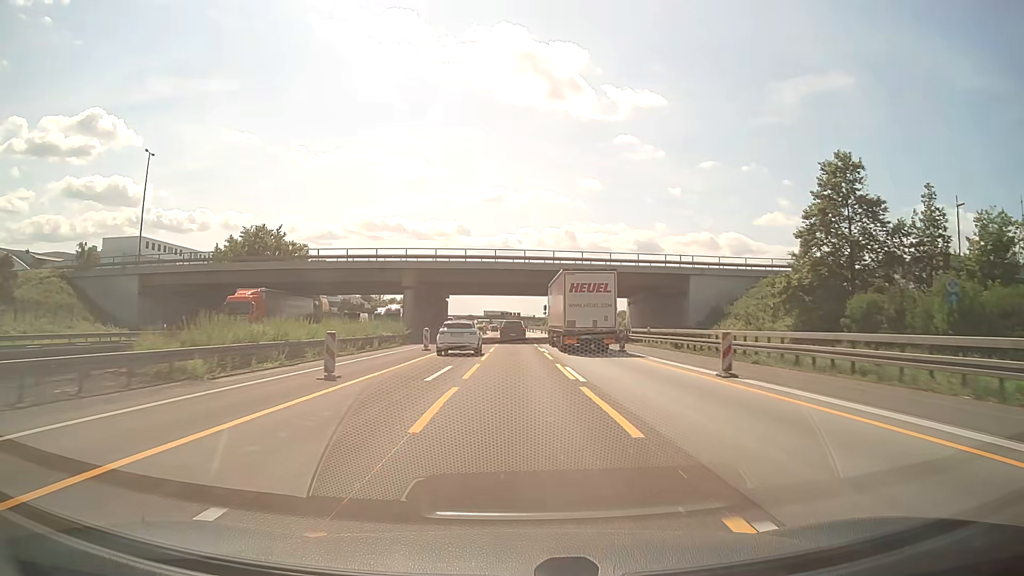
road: motorway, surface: asphalt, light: Day
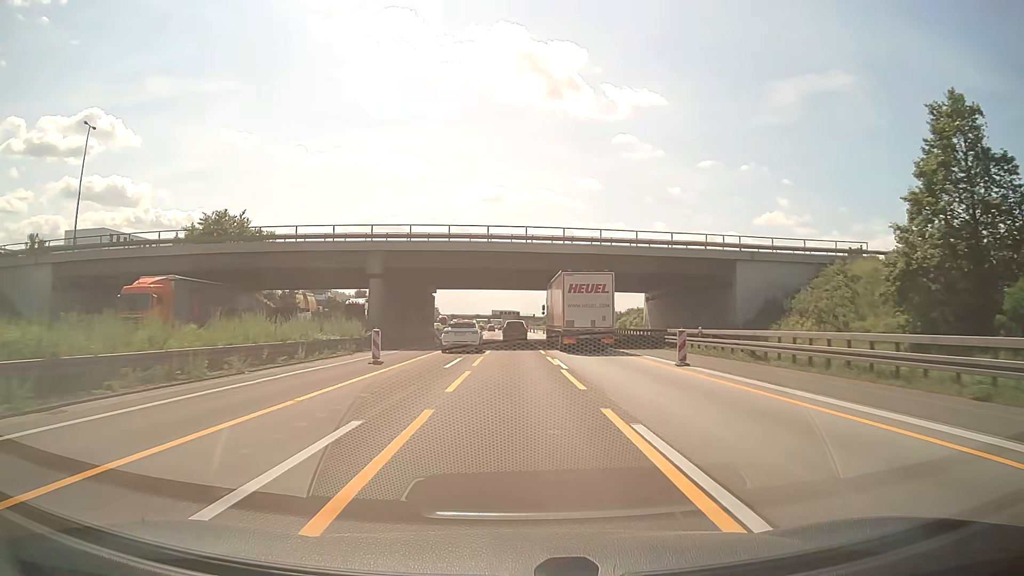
(0.0, +13.2) m; 0°
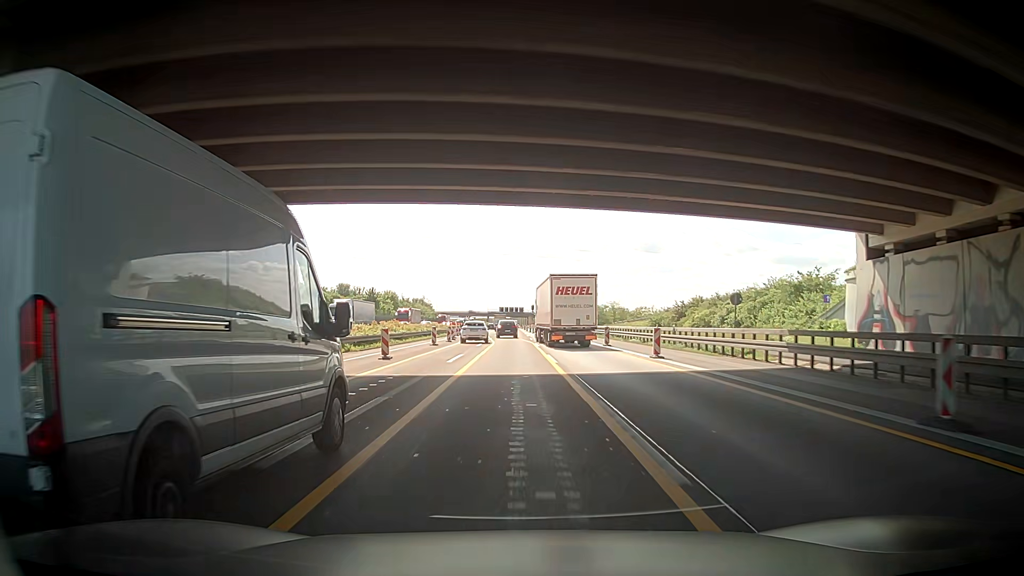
(+0.2, +51.1) m; 0°
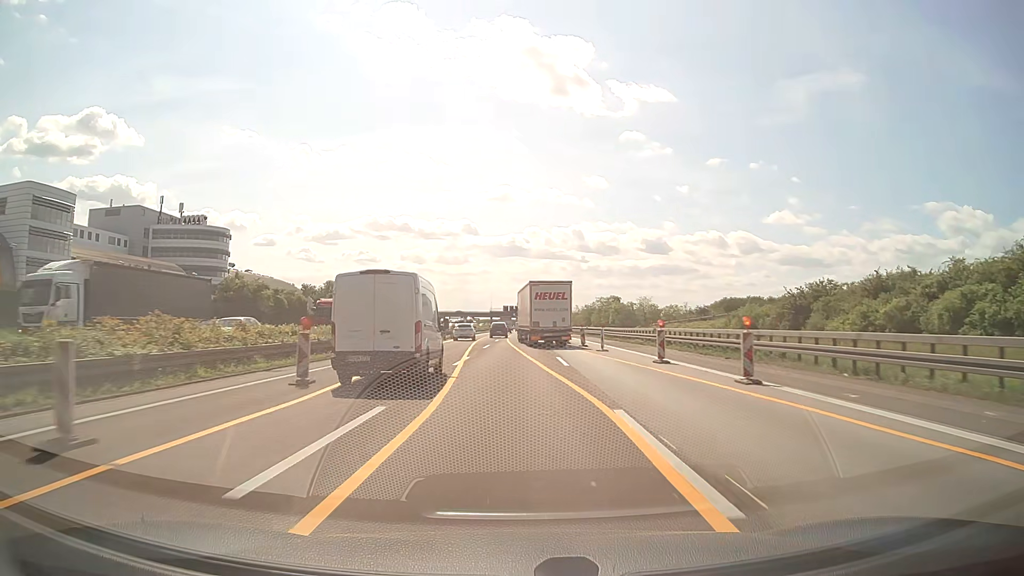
(-0.2, +36.9) m; -1°
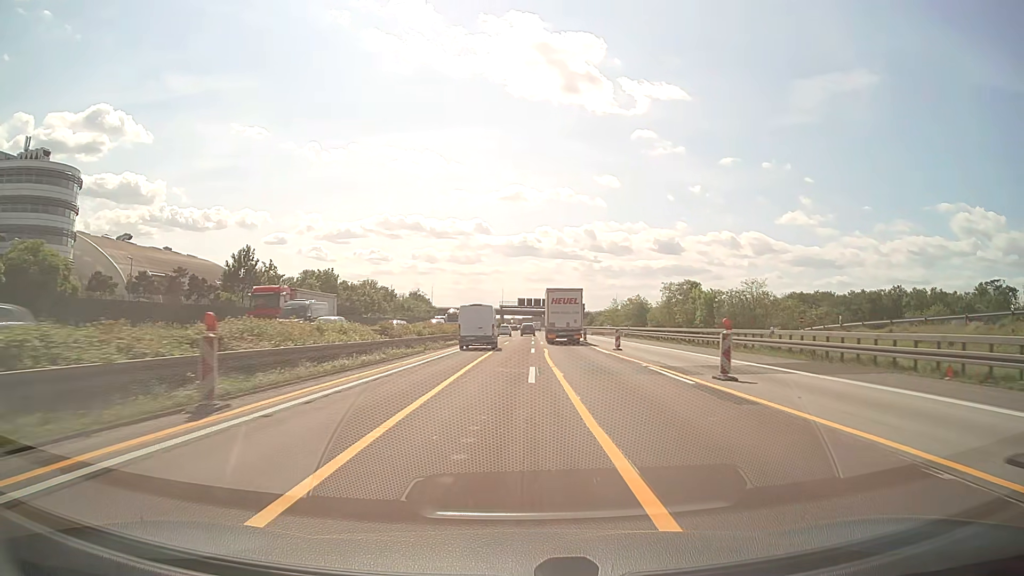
(-2.1, +61.0) m; -2°
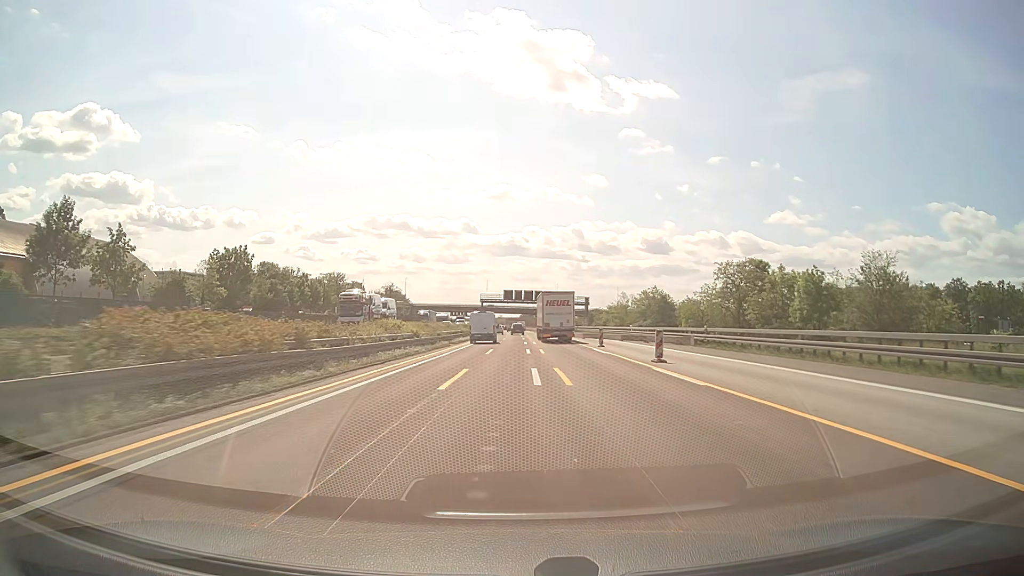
(+0.6, +36.5) m; +1°
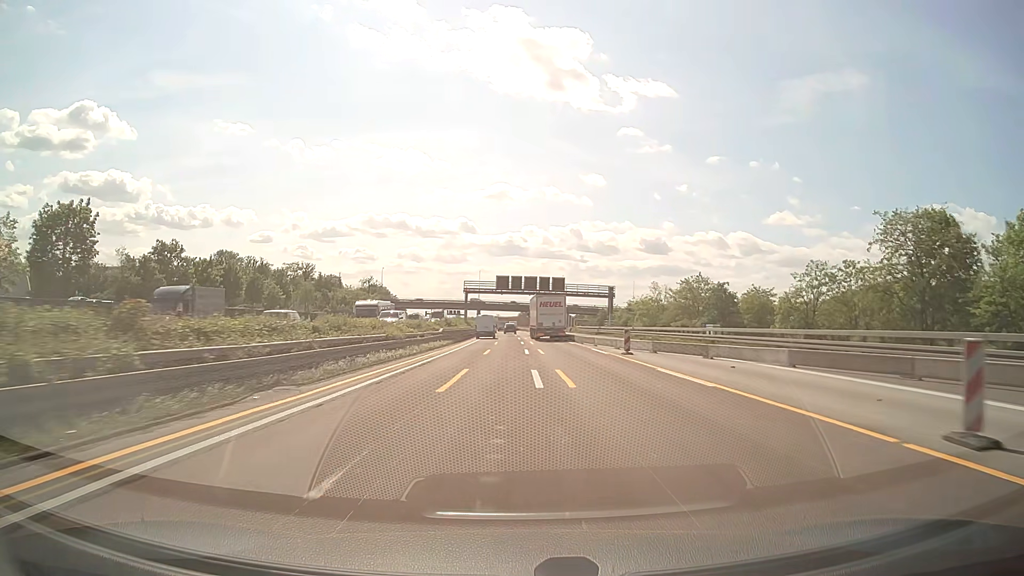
(+0.2, +36.6) m; 0°
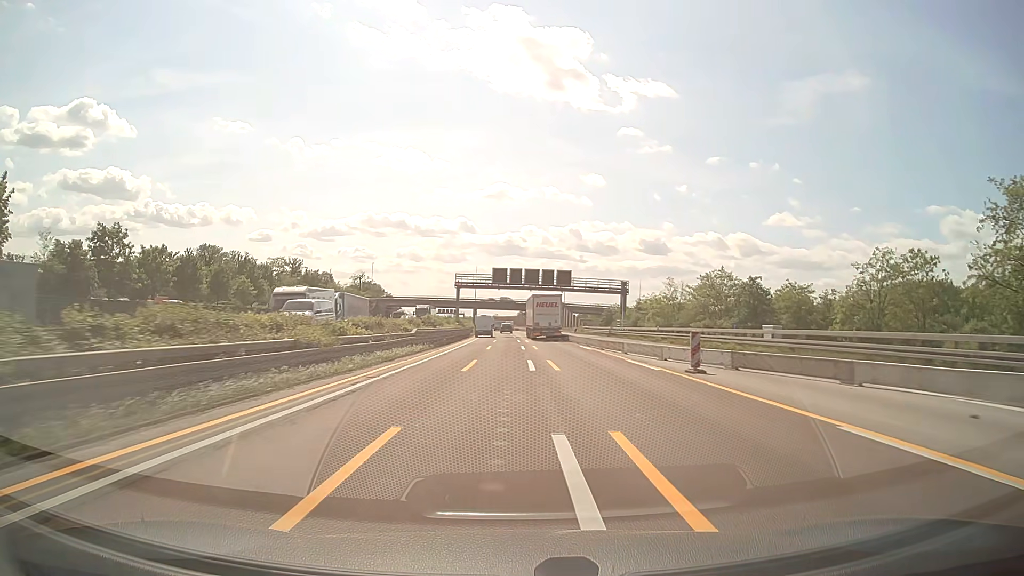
(0.0, +12.3) m; 0°
(0, +10) (0, +20) (0, +30) (0, +40) (0, +50) (0, +60) (0, +70) (-1, +80) (-1, +90) (-1, +100) m
